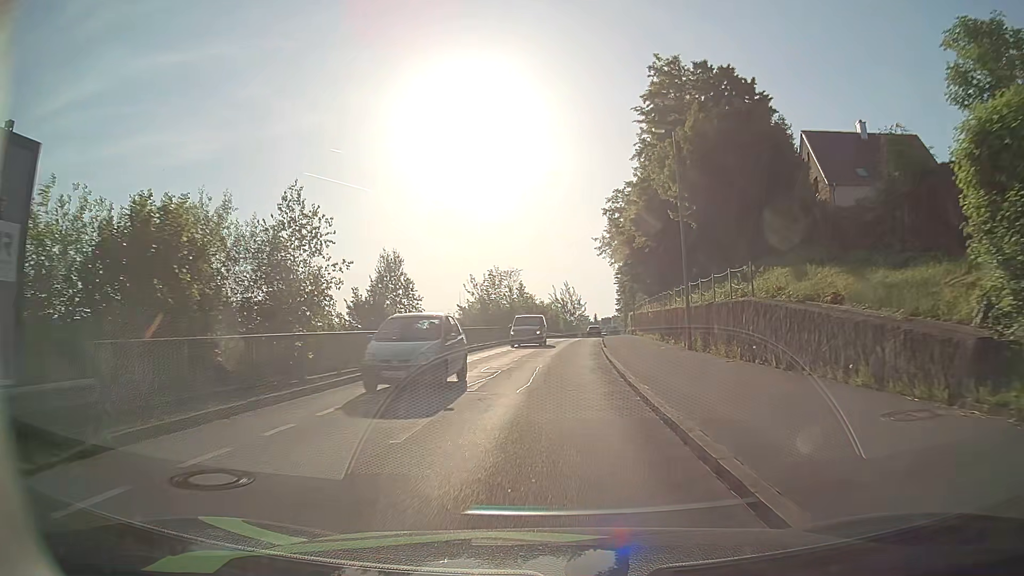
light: Day
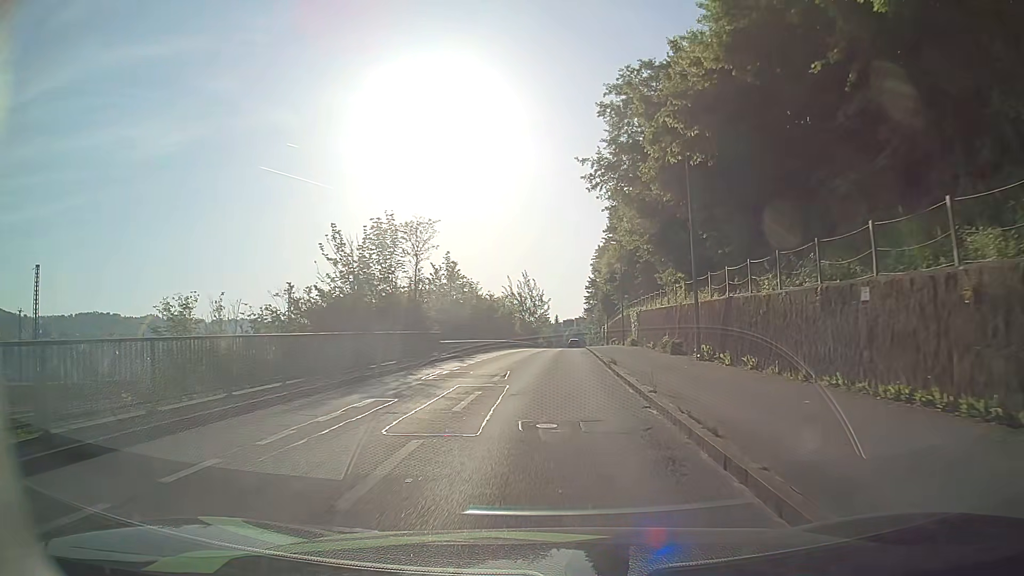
(+0.5, +32.9) m; +3°
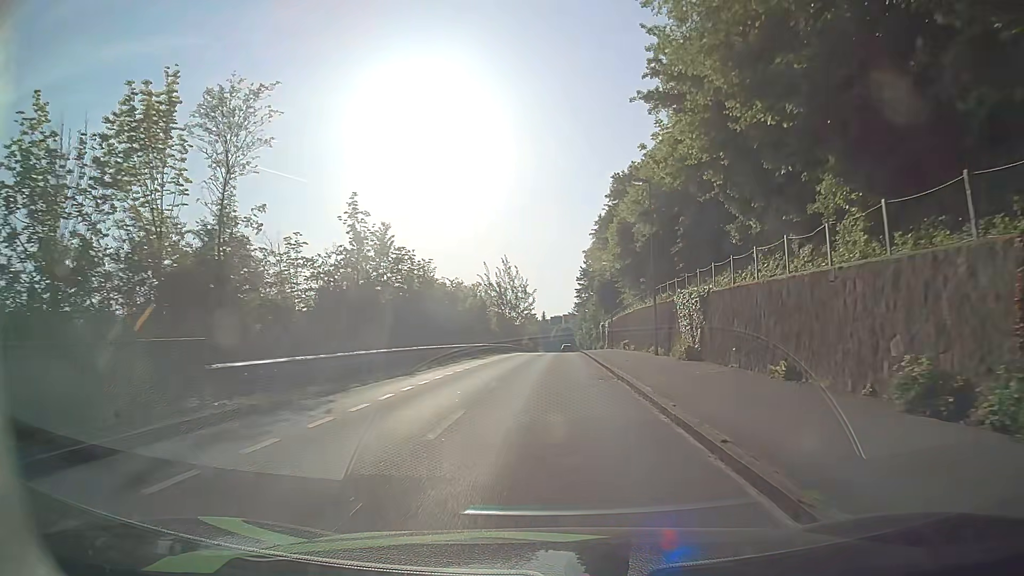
(+0.2, +20.8) m; +1°
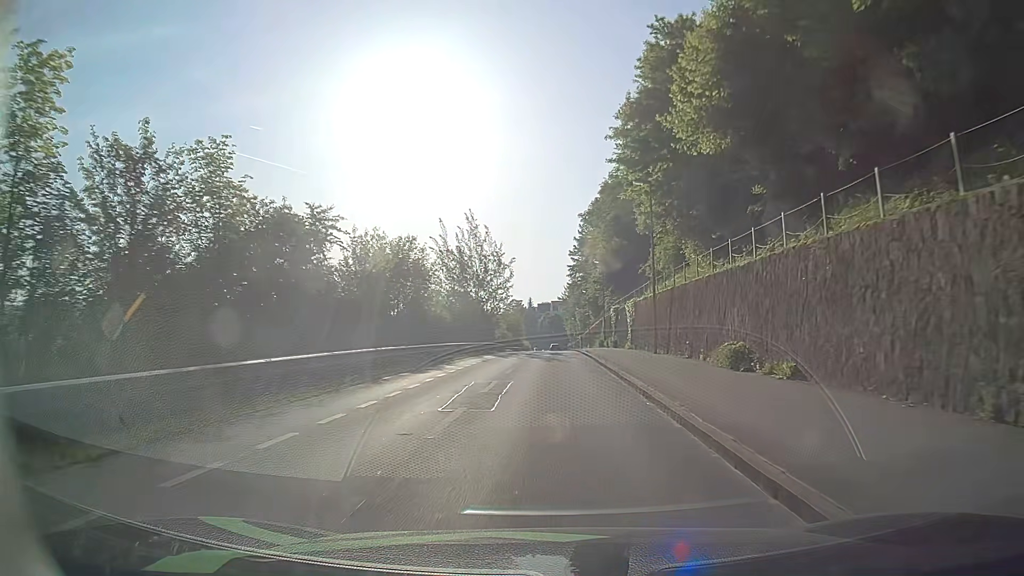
(+0.2, +30.1) m; +1°
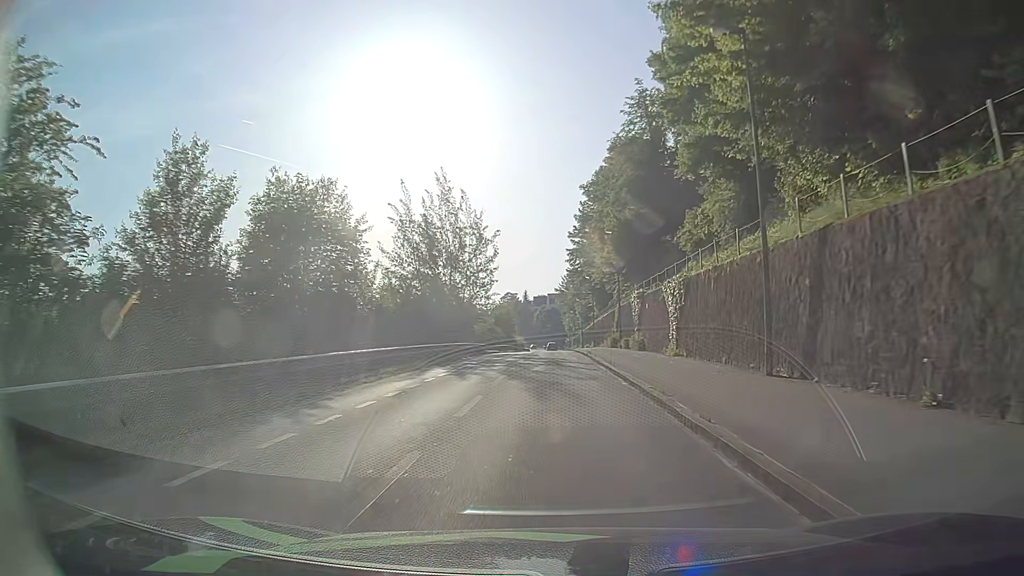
(0.0, +16.2) m; 0°
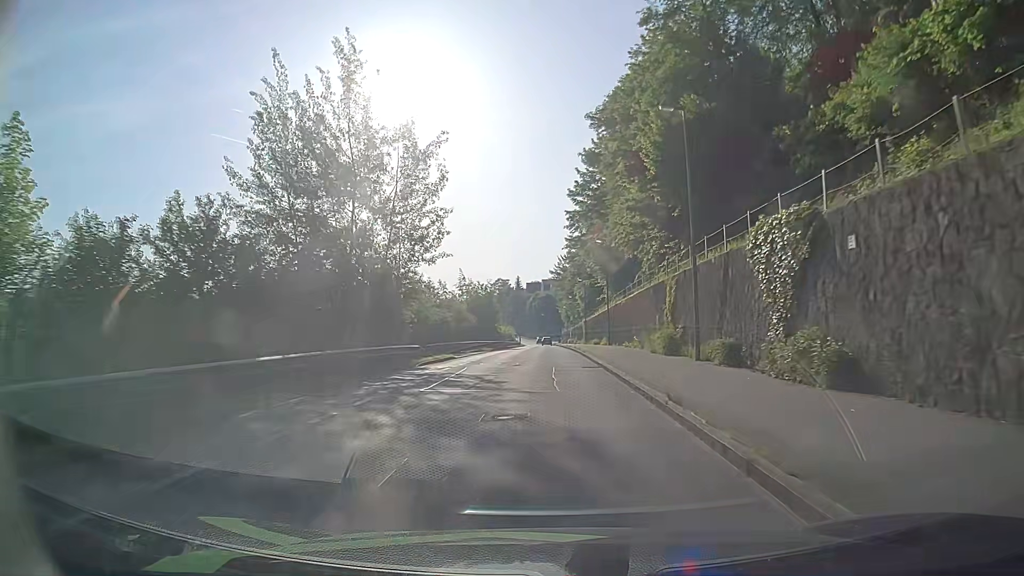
(+0.1, +24.5) m; -1°
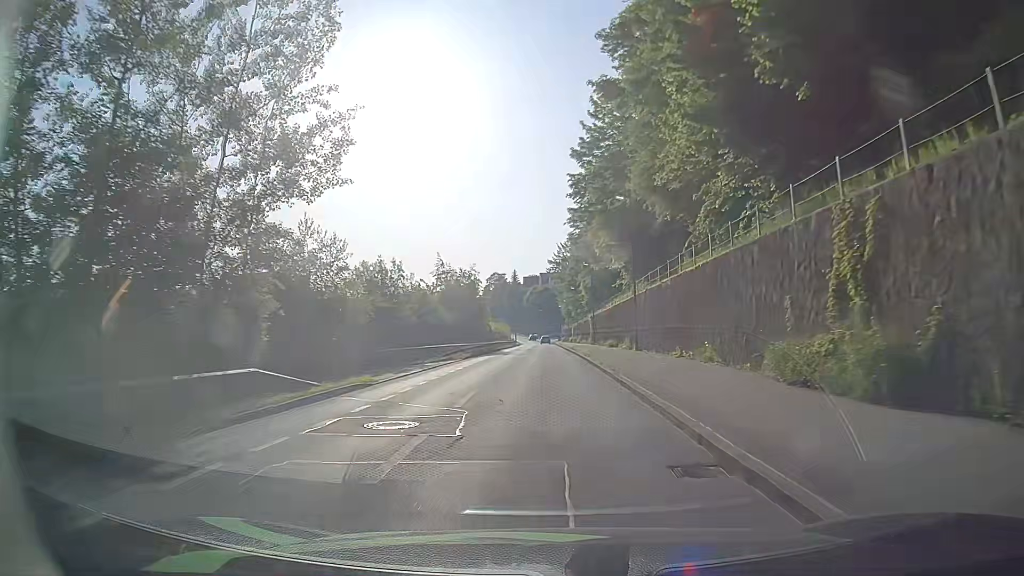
(+0.2, +16.1) m; +1°
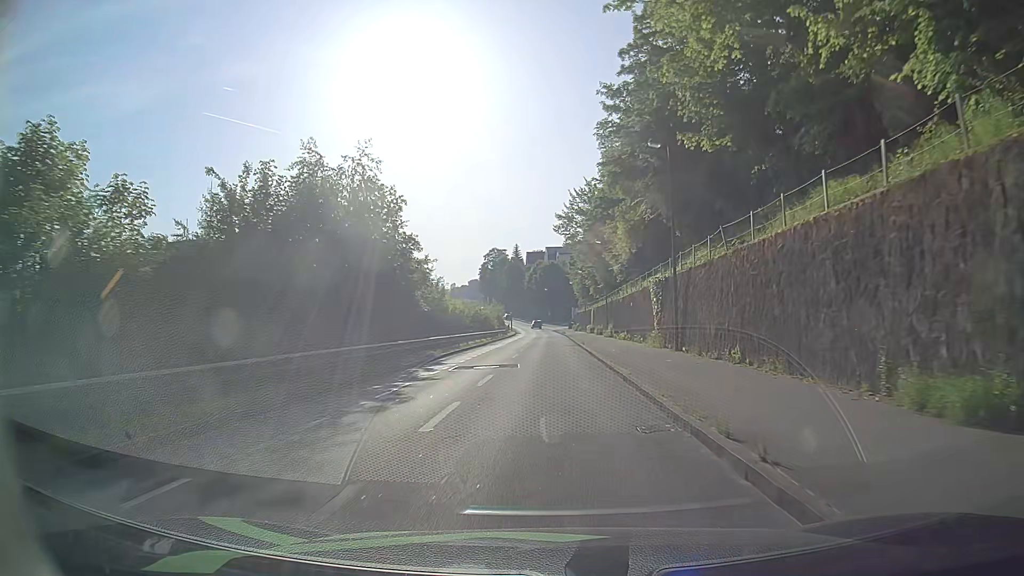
(-0.2, +39.2) m; -1°
(0, +10) (0, +20) (0, +30) (0, +40) (0, +50) (0, +60) (0, +70) (0, +80) (0, +90) (0, +100) m
